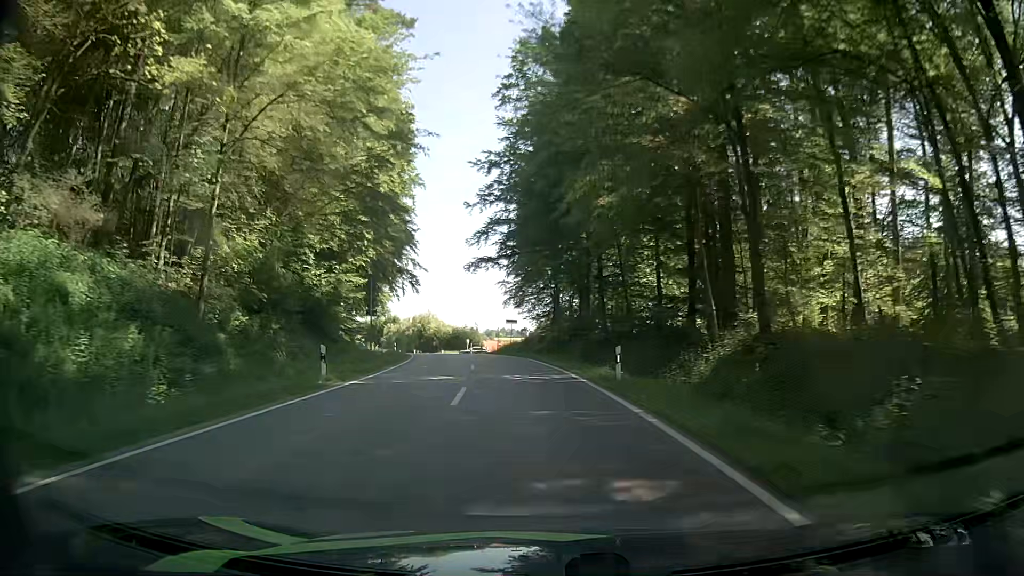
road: tertiary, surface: asphalt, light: Day
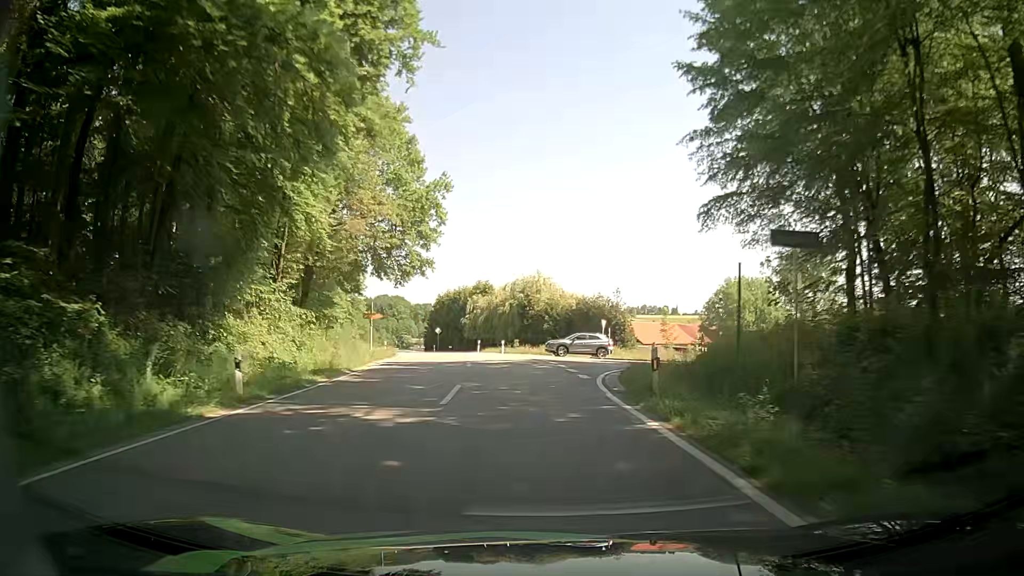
(-4.7, +49.6) m; -10°
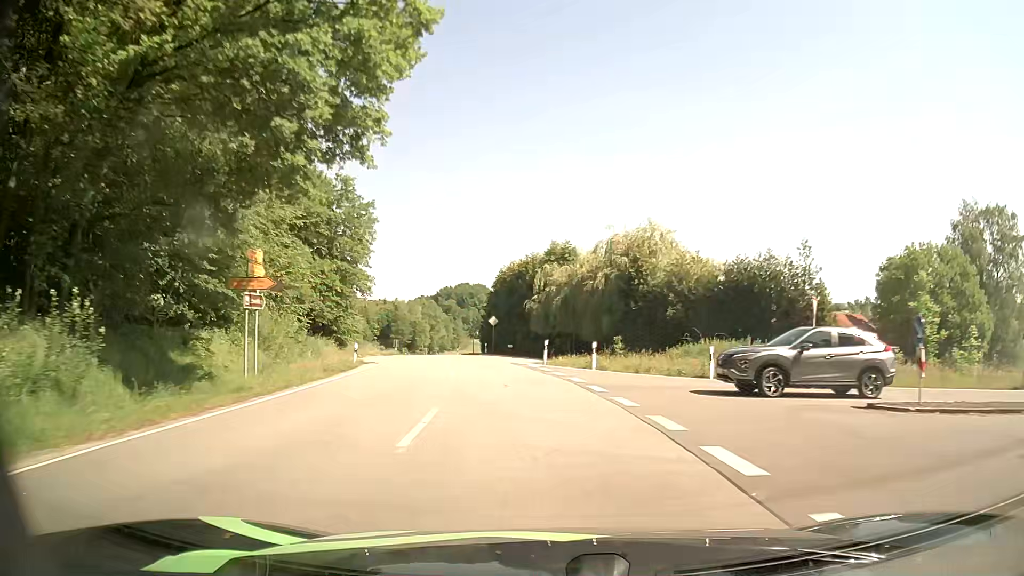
(-2.4, +29.8) m; -8°
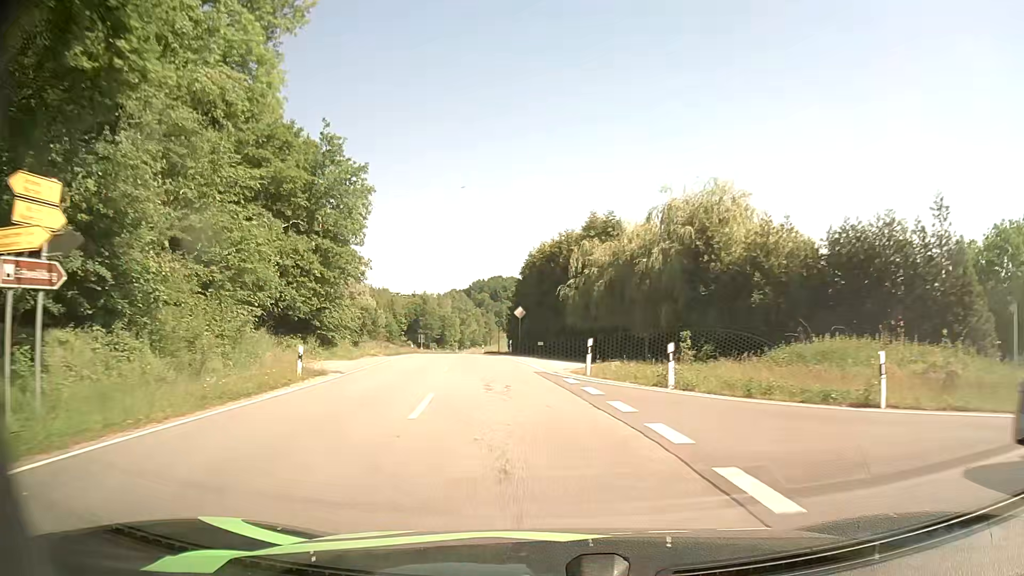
(-0.3, +10.3) m; -3°
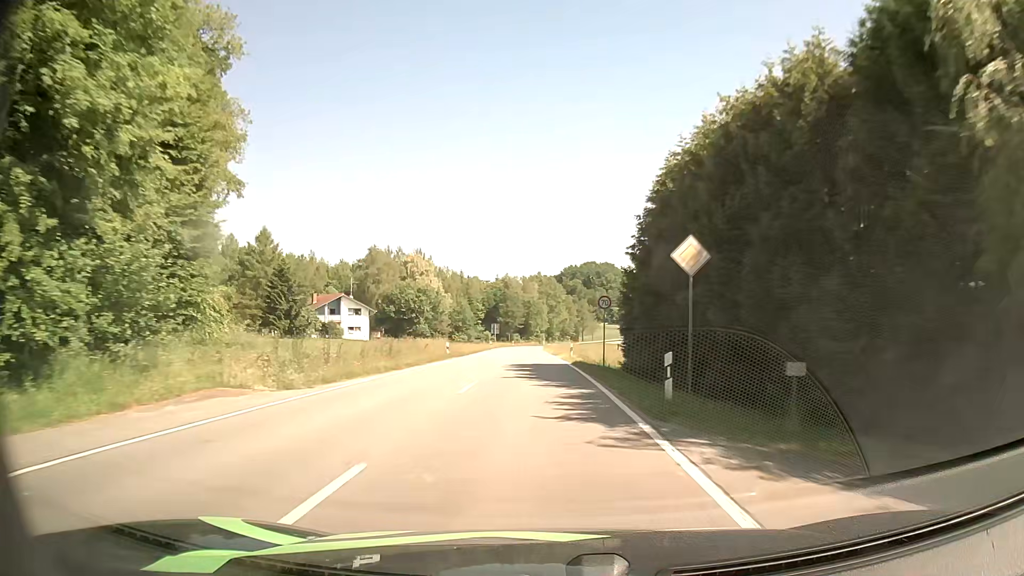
(-2.9, +32.2) m; -8°
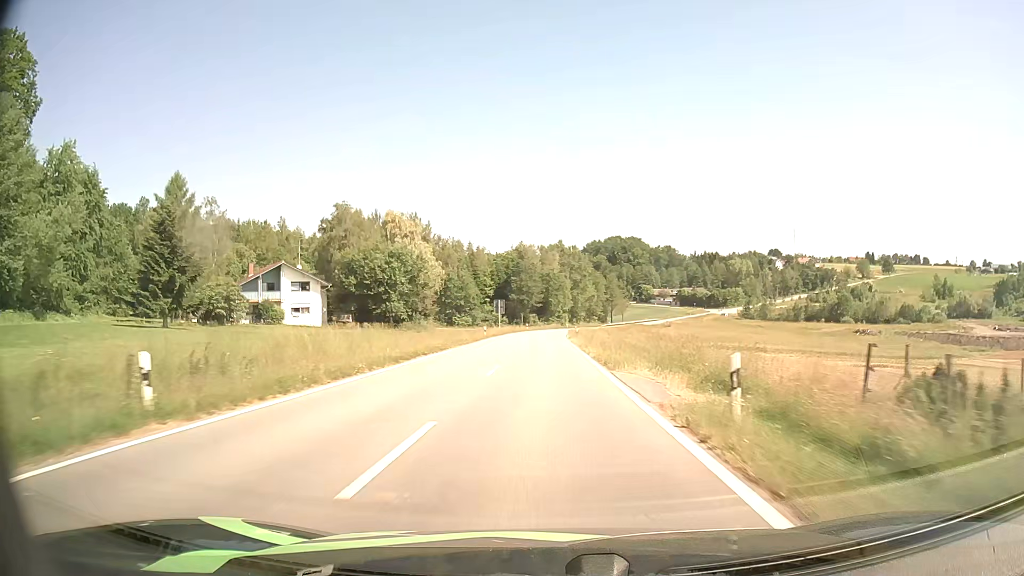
(-0.6, +34.8) m; -2°
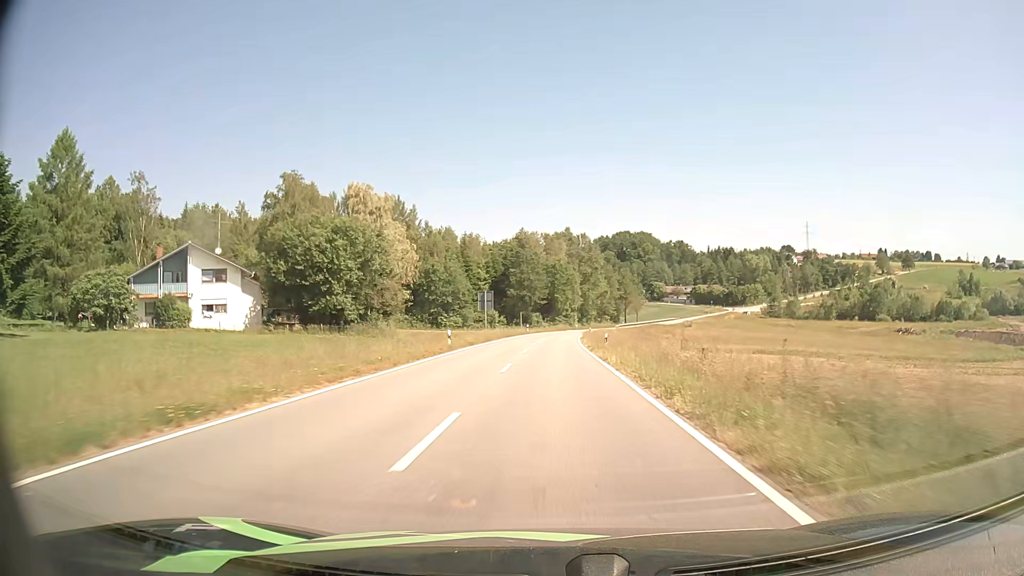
(-0.2, +23.9) m; -1°
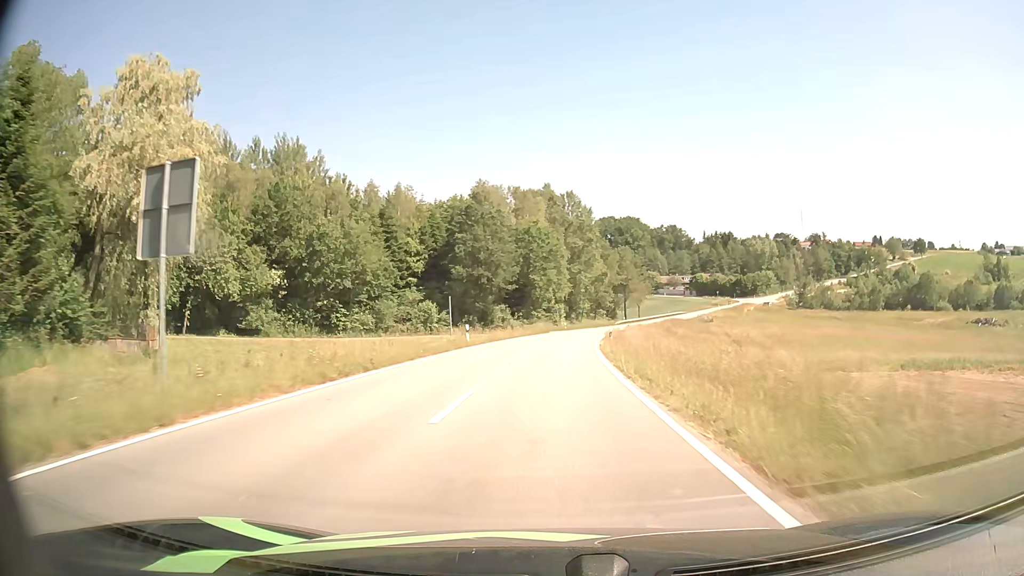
(+0.6, +47.2) m; +2°
(0, +10) (0, +20) (+1, +30) (+1, +40) (+2, +50) (+3, +60) (+4, +70) (+6, +80) (+8, +89) (+10, +99) m
